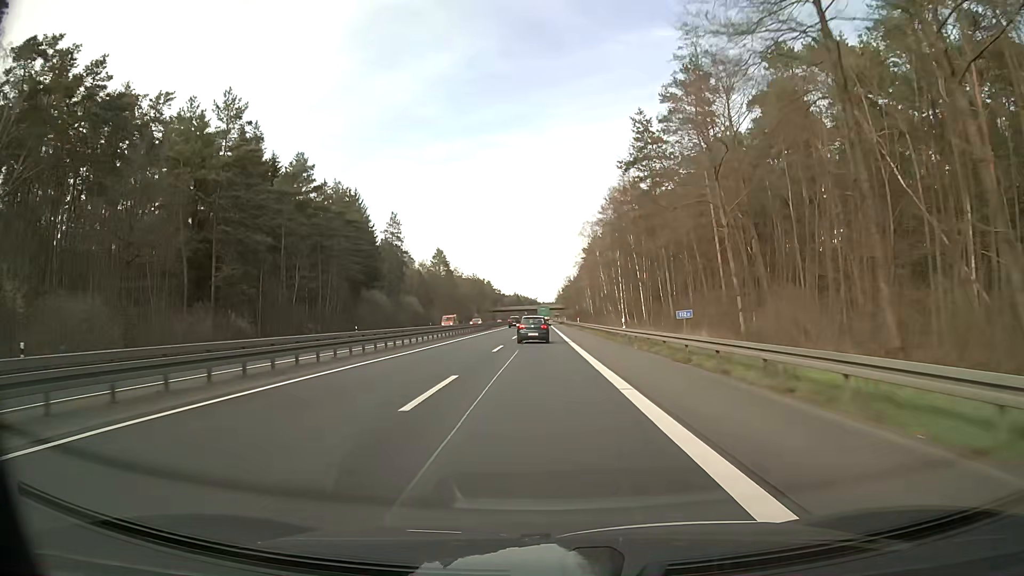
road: trunk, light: Day
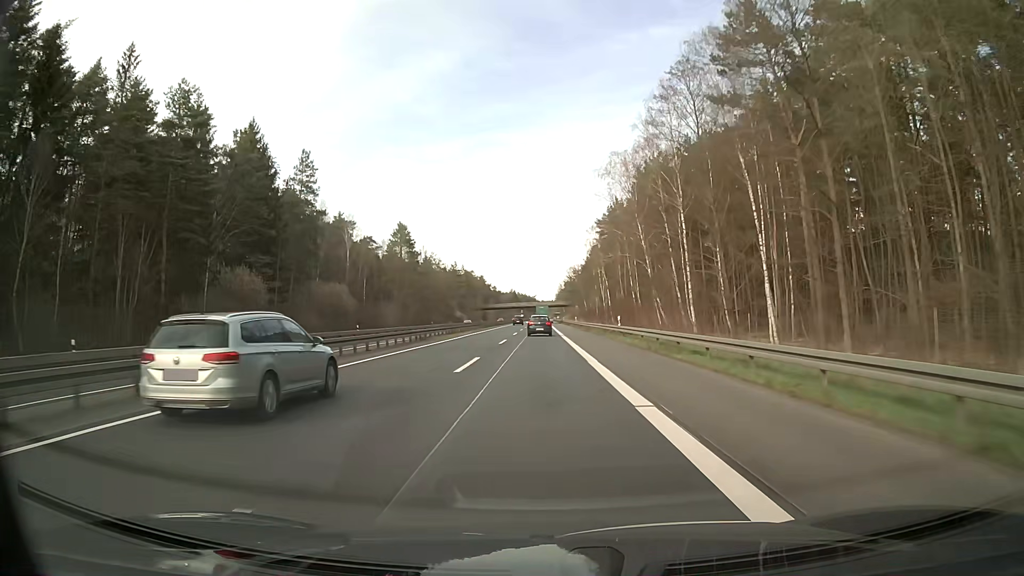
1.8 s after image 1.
(0.0, +47.5) m; 0°
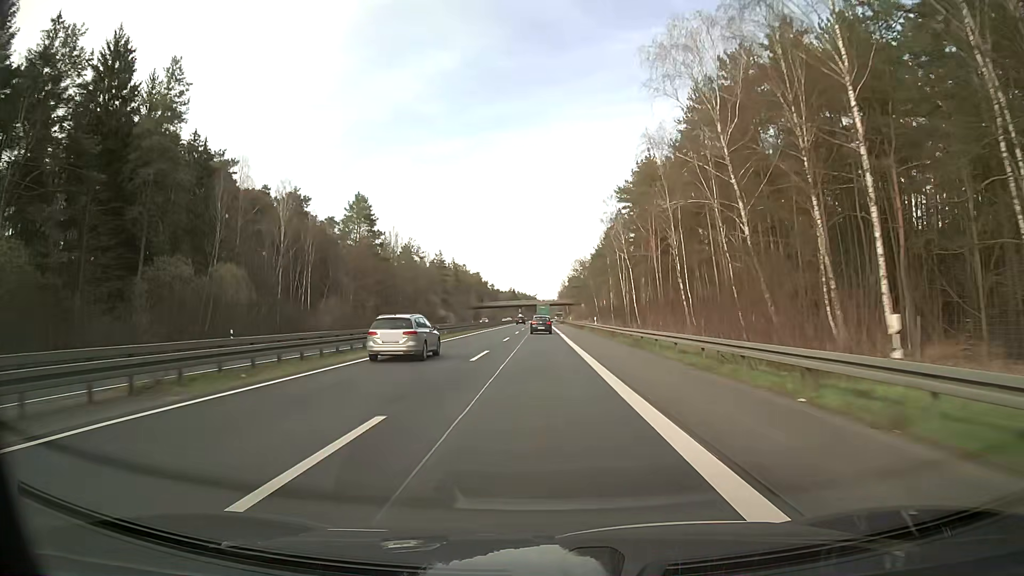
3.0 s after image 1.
(0.0, +31.7) m; 0°
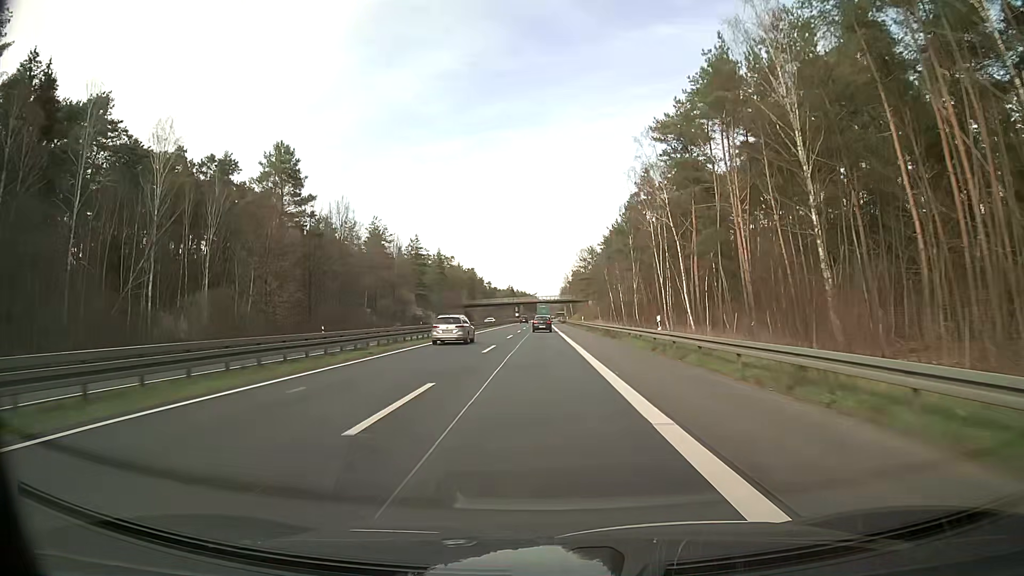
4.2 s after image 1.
(+0.1, +31.7) m; 0°
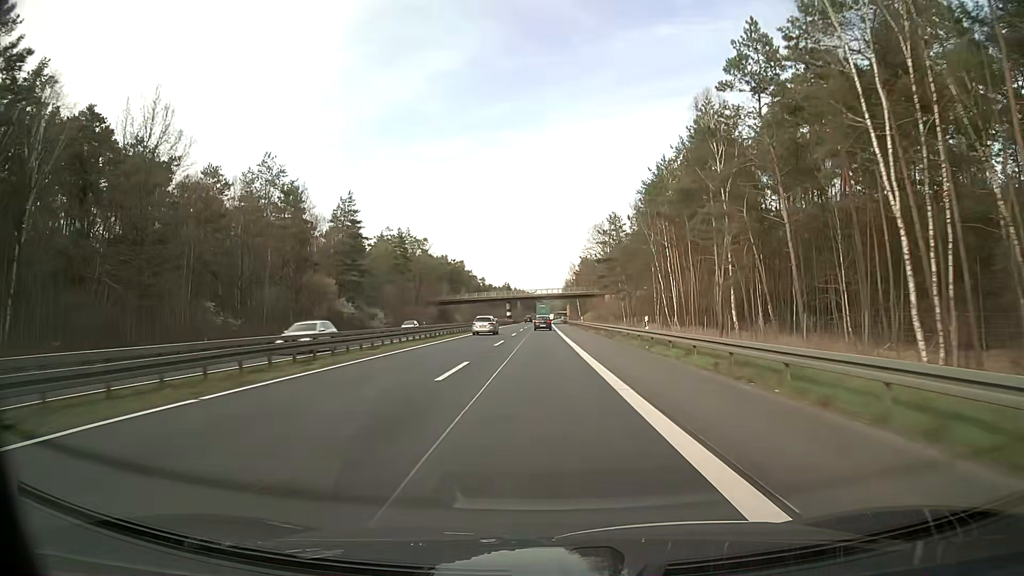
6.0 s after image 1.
(-0.1, +47.5) m; 0°
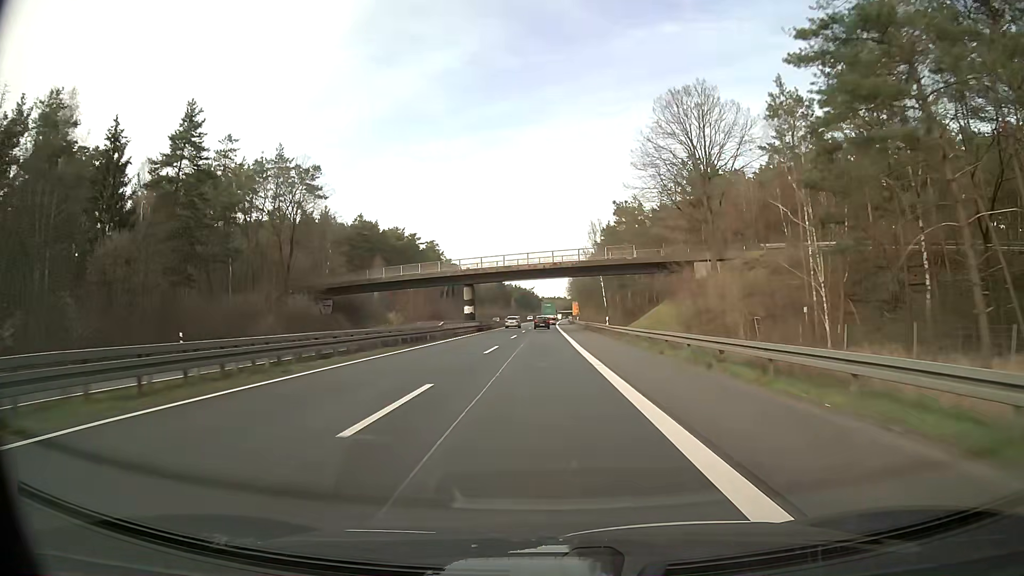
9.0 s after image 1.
(+0.1, +79.2) m; 0°
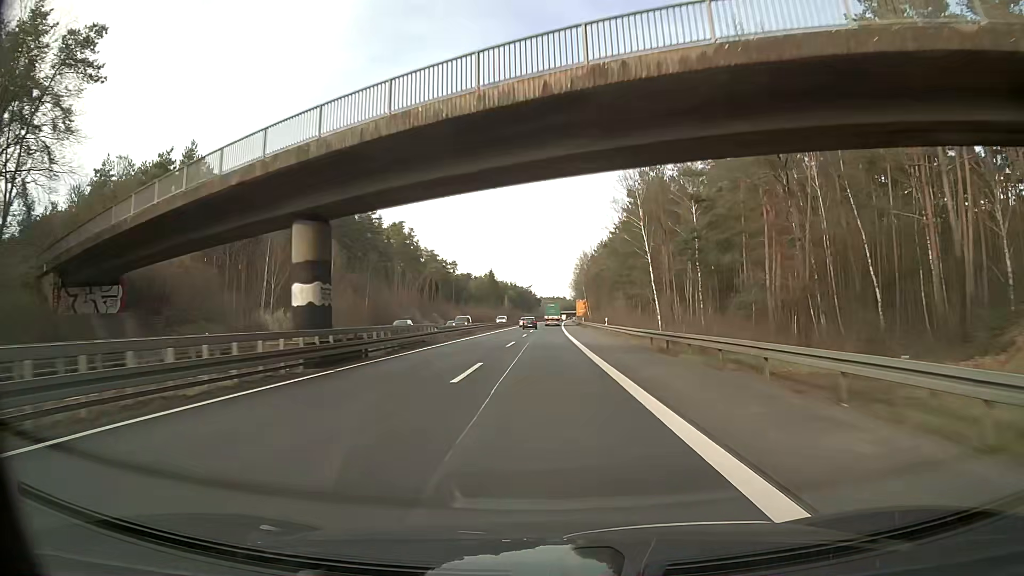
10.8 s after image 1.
(+0.1, +47.5) m; 0°
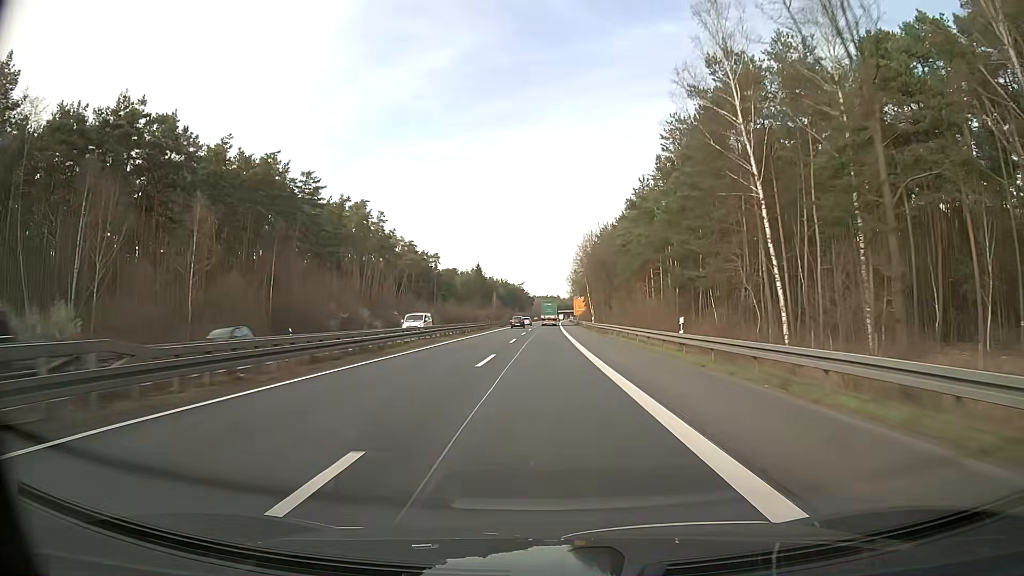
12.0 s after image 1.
(-0.2, +31.7) m; 0°
(0, +10) (0, +20) (0, +30) (0, +40) (+1, +50) (+1, +60) (+1, +70) (+1, +80) (+2, +90) (+2, +100) m
